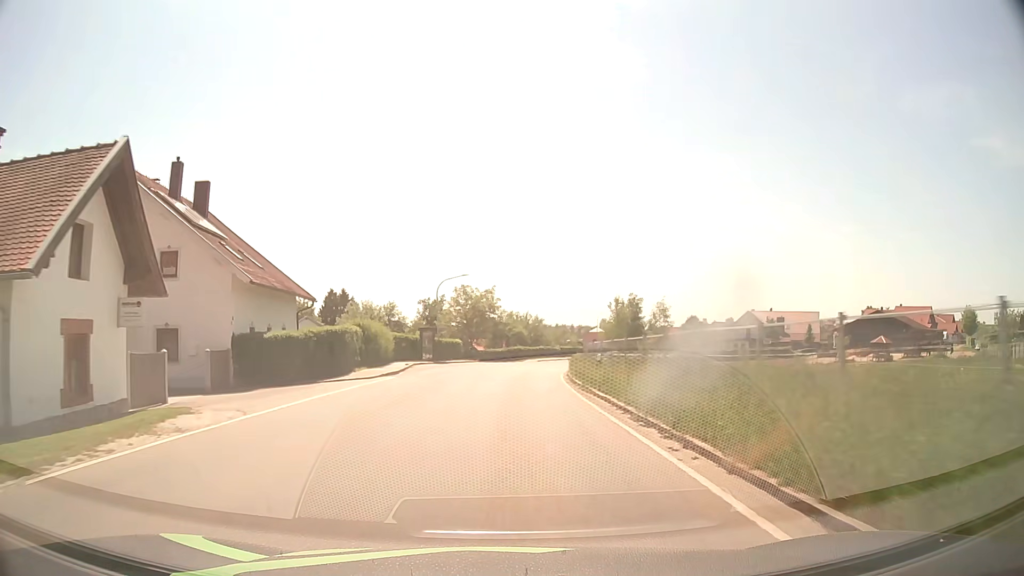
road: tertiary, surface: asphalt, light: Day
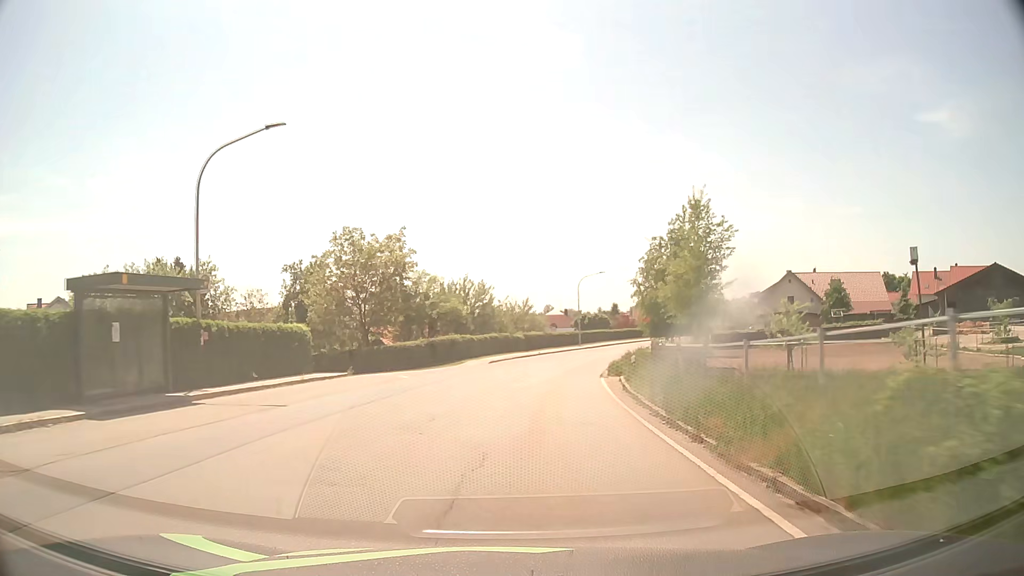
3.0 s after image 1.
(+1.1, +39.2) m; +5°
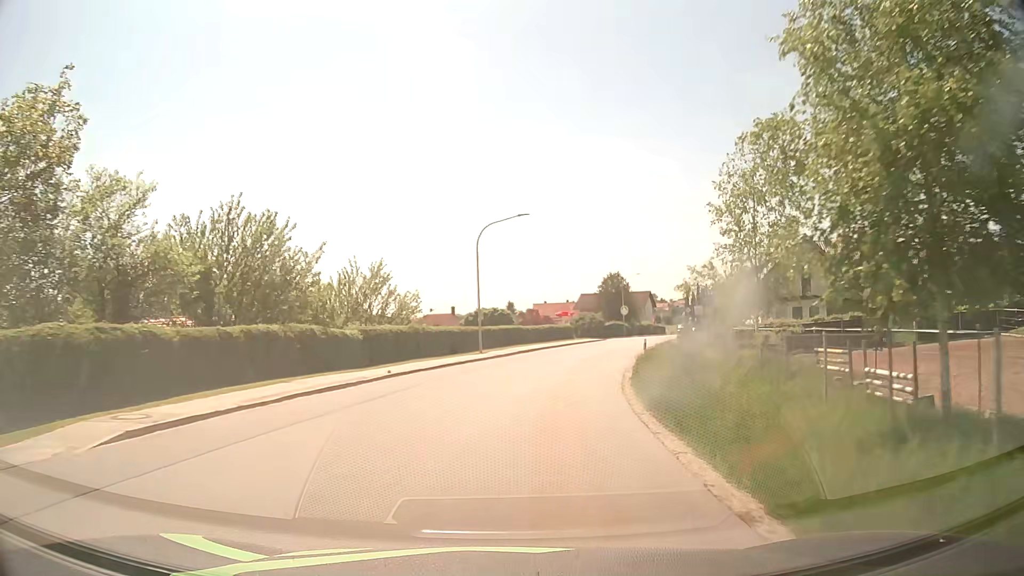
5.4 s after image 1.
(+2.5, +30.9) m; +10°
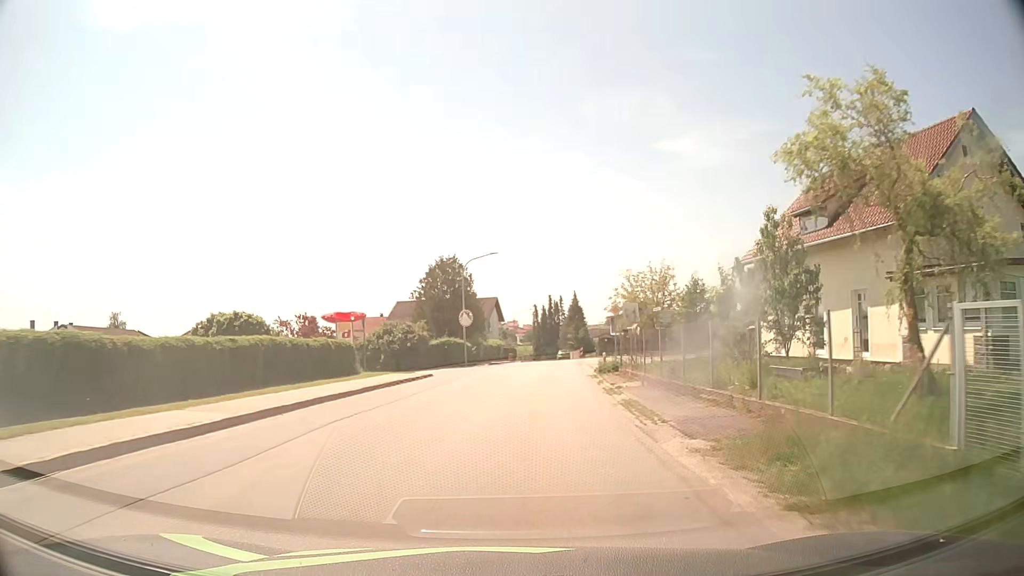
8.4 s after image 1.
(+5.2, +37.5) m; +15°
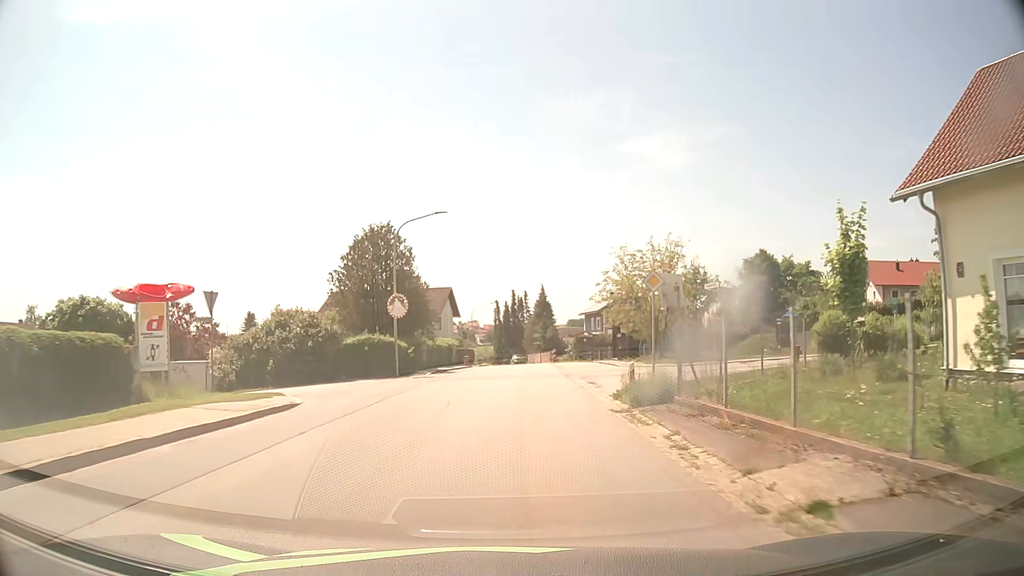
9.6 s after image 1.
(+0.4, +15.1) m; +3°
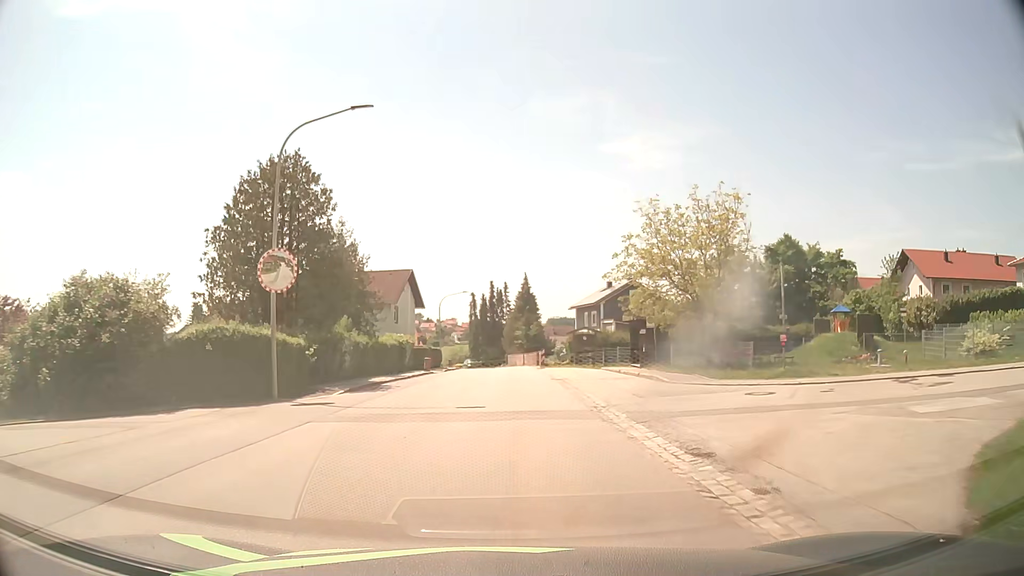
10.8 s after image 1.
(+0.3, +15.1) m; +2°
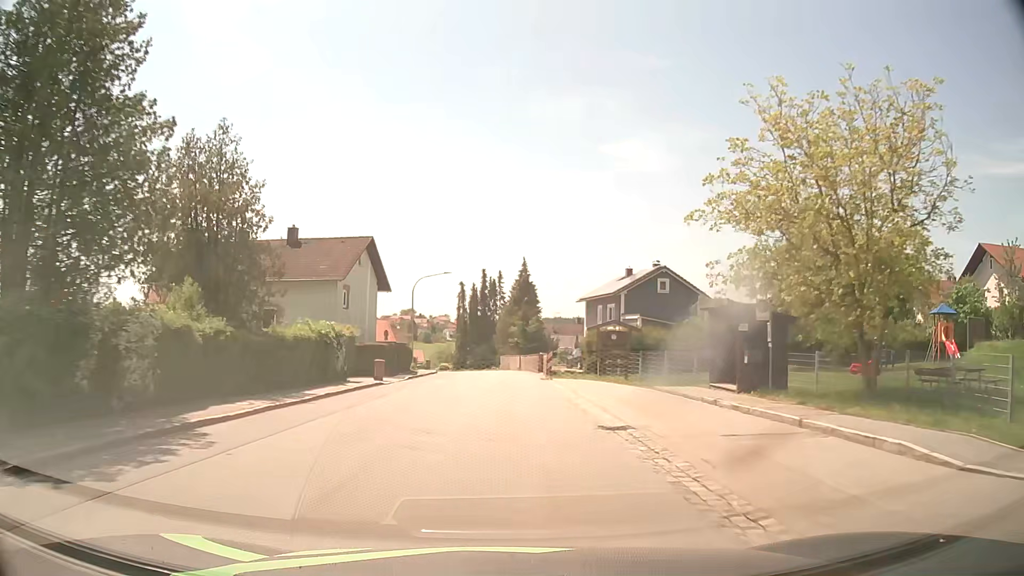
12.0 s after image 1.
(+0.1, +15.2) m; +1°
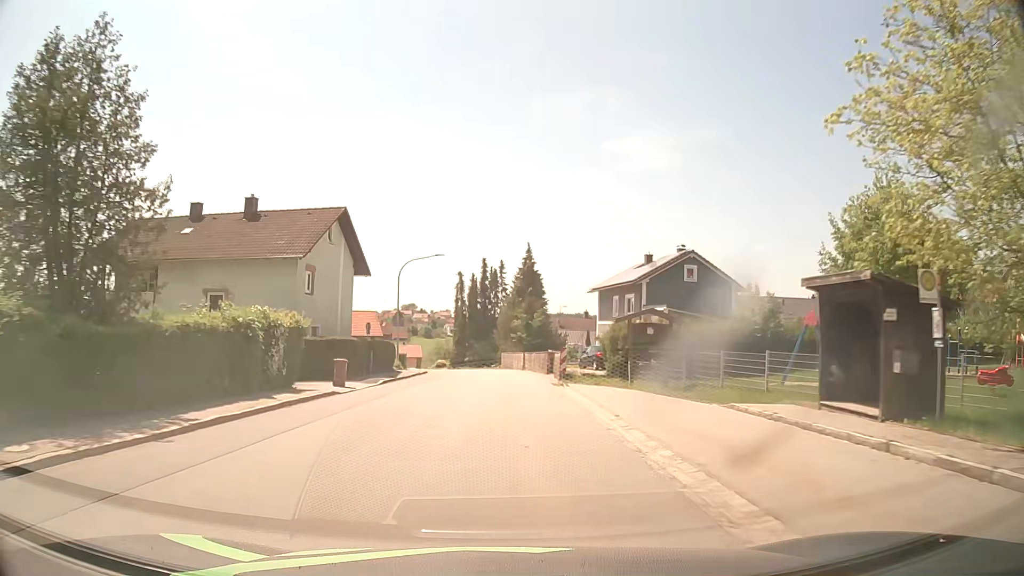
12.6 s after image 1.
(0.0, +7.6) m; 0°
(0, +10) (0, +20) (0, +30) (0, +40) (-1, +50) (-2, +60) (-4, +70) (-8, +79) (-12, +88) (-17, +97) m
